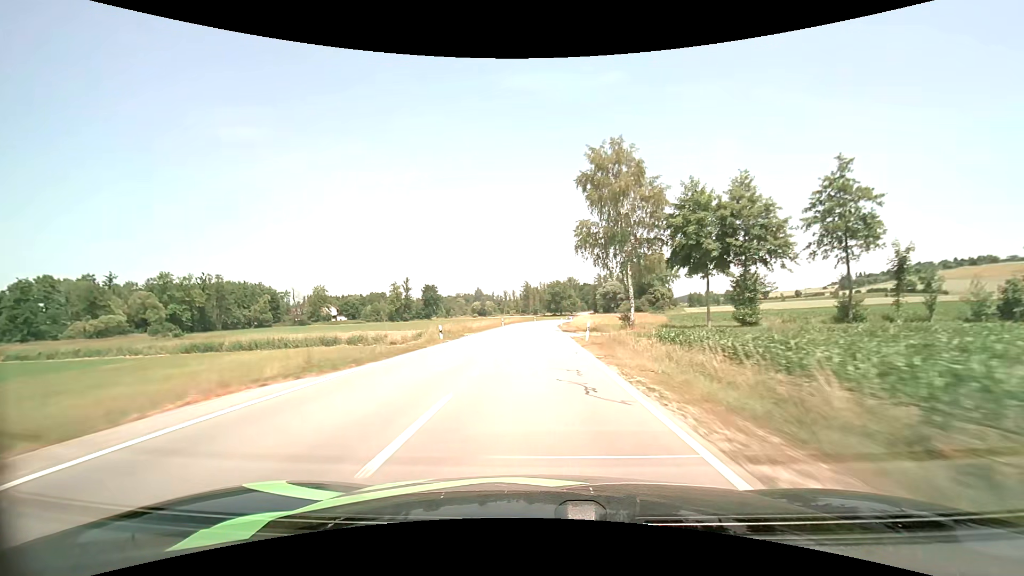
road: secondary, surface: asphalt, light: Day
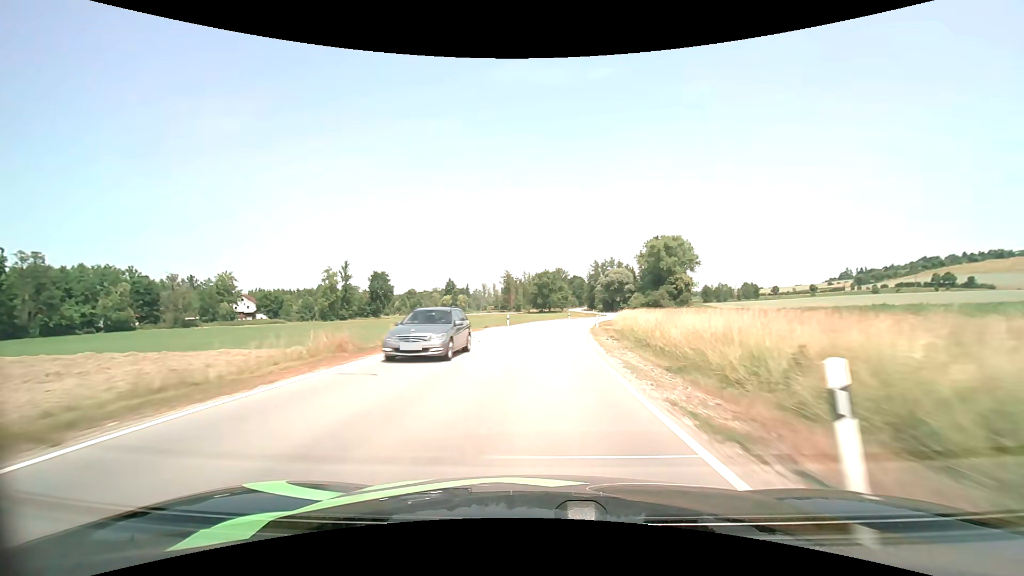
(+0.4, +62.5) m; +2°
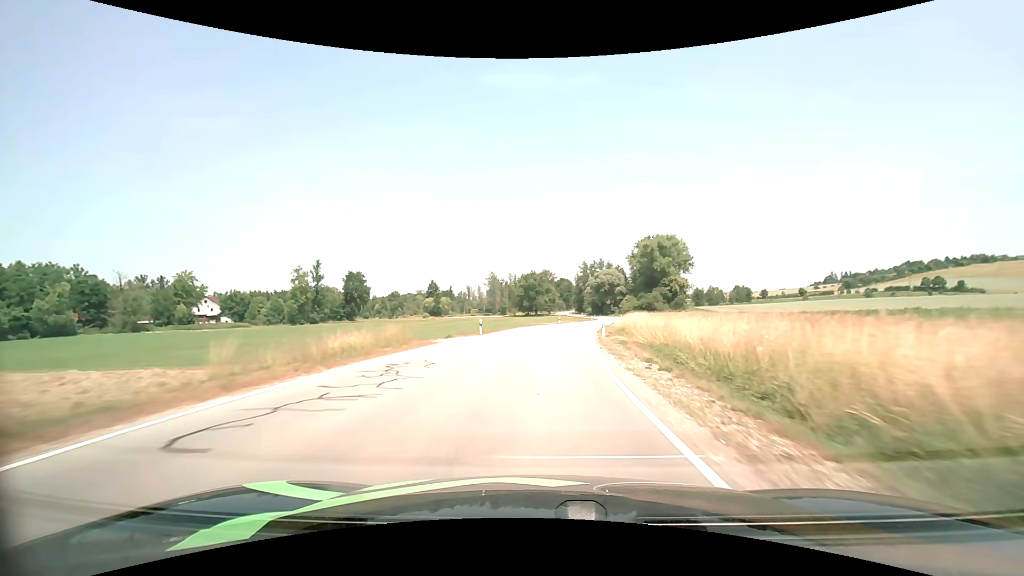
(+0.1, +12.0) m; +1°
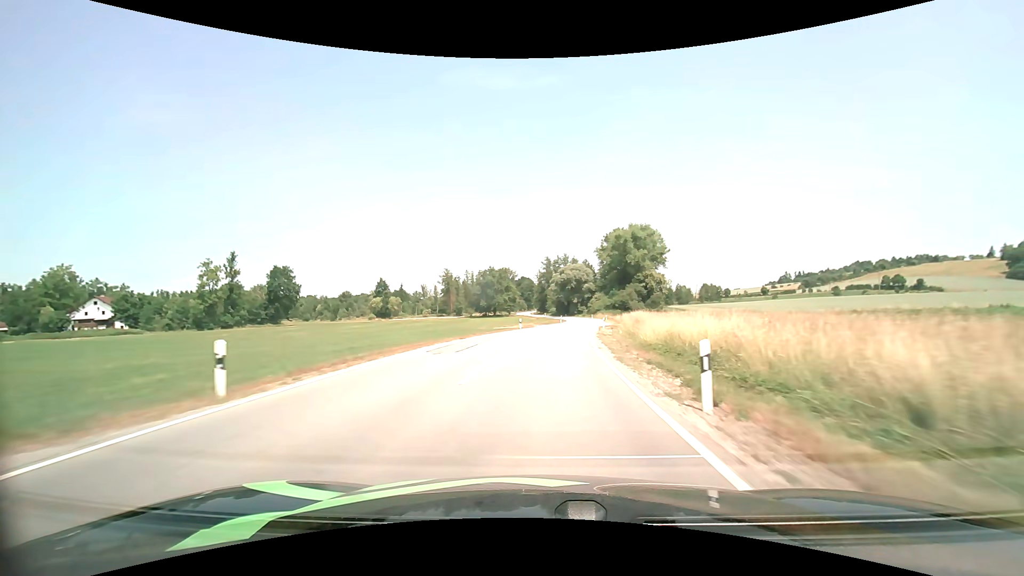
(+0.9, +23.9) m; +4°
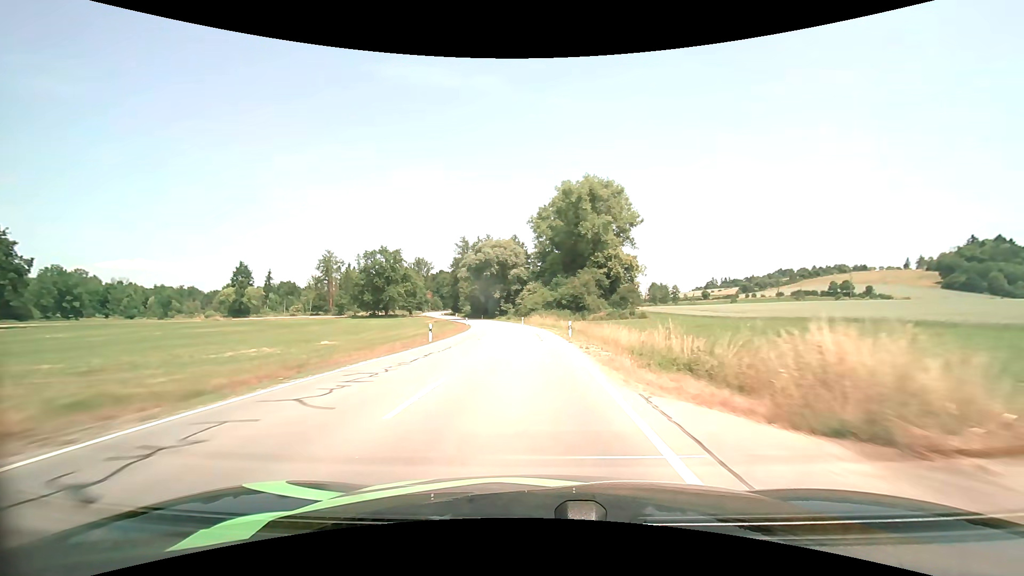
(+5.8, +60.4) m; +8°
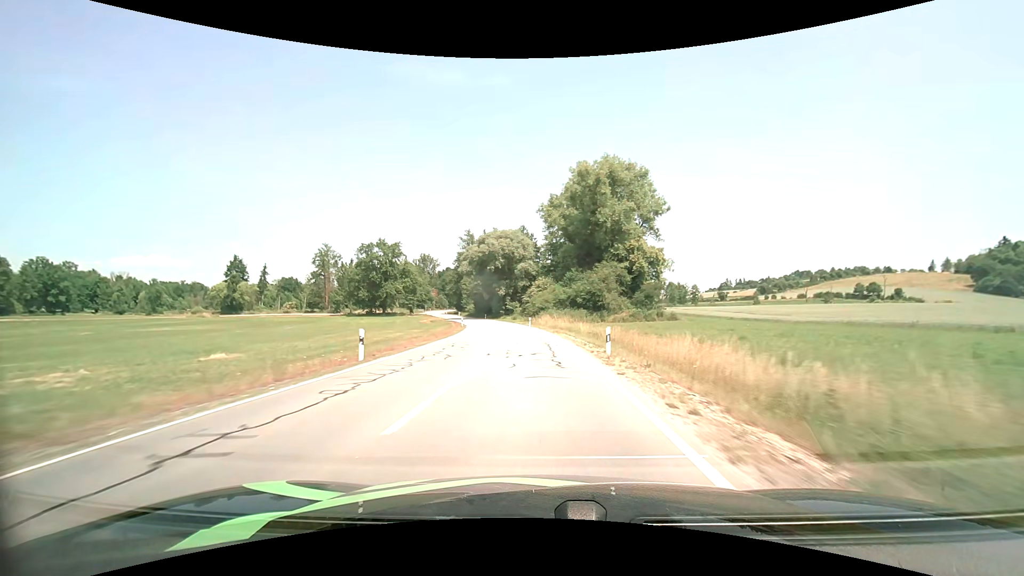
(-0.1, +12.3) m; -1°
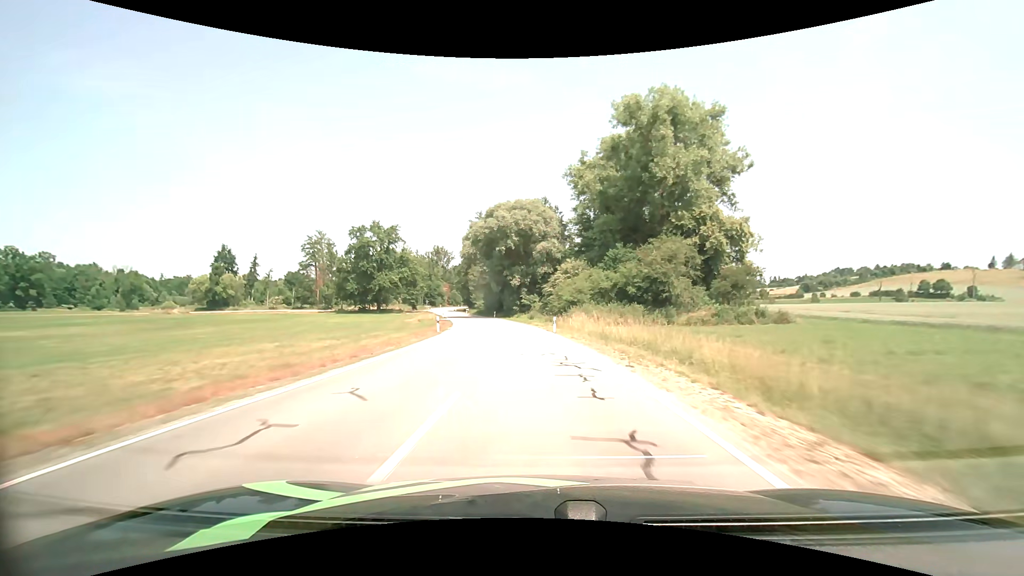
(-0.6, +24.7) m; -3°
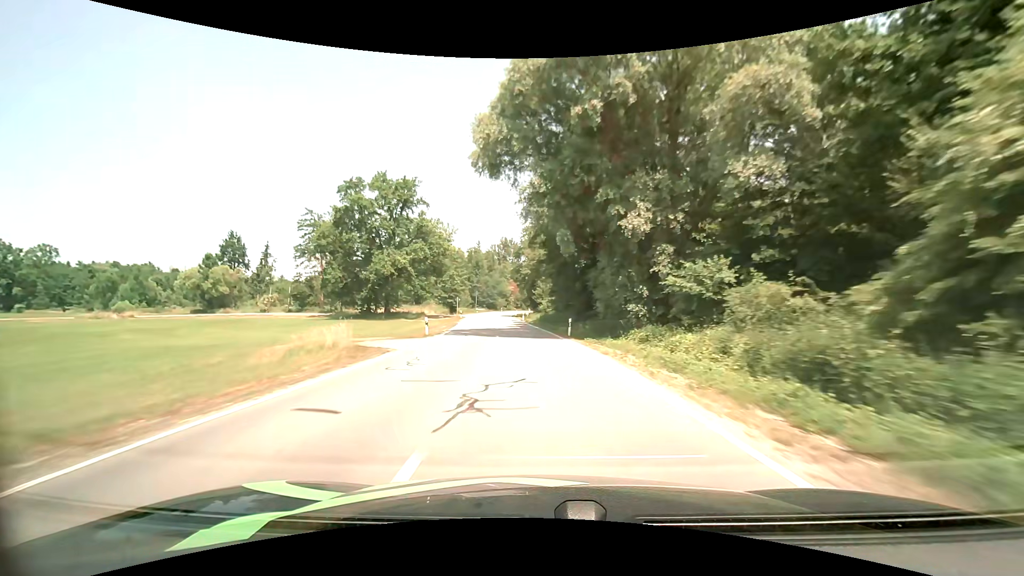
(-3.8, +49.4) m; -9°
(0, +10) (-1, +20) (-1, +30) (-2, +40) (-3, +50) (-4, +60) (-5, +70) (-6, +80) (-7, +90) (-7, +100) m
